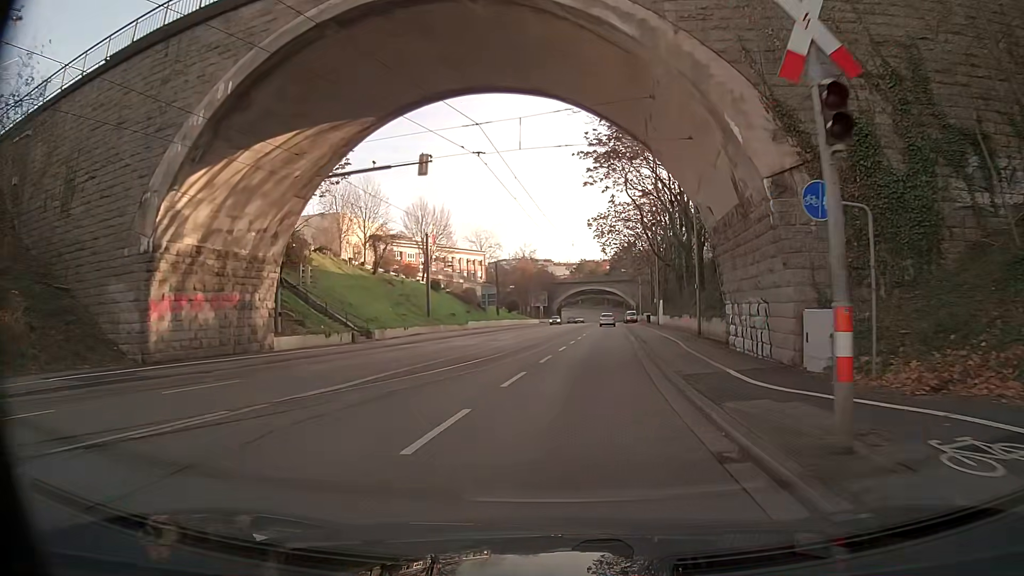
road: primary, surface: asphalt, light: Day
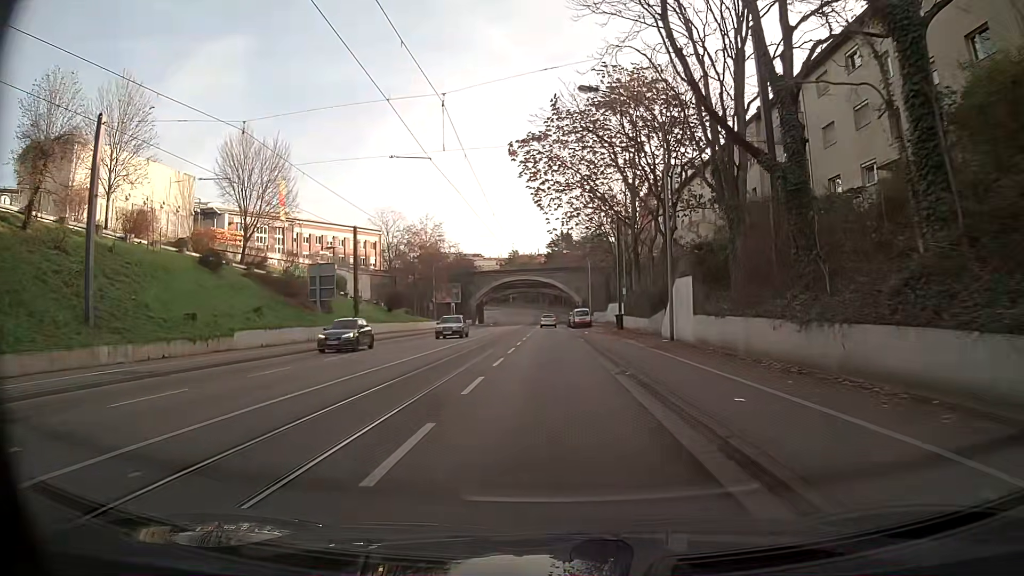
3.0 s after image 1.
(+2.8, +37.0) m; +5°
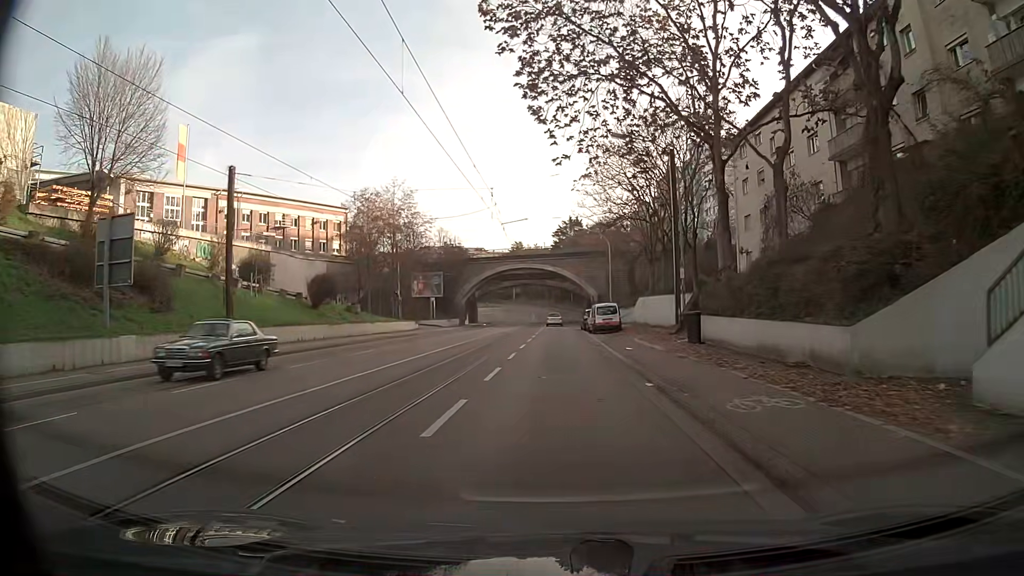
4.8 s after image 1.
(-0.1, +22.1) m; 0°
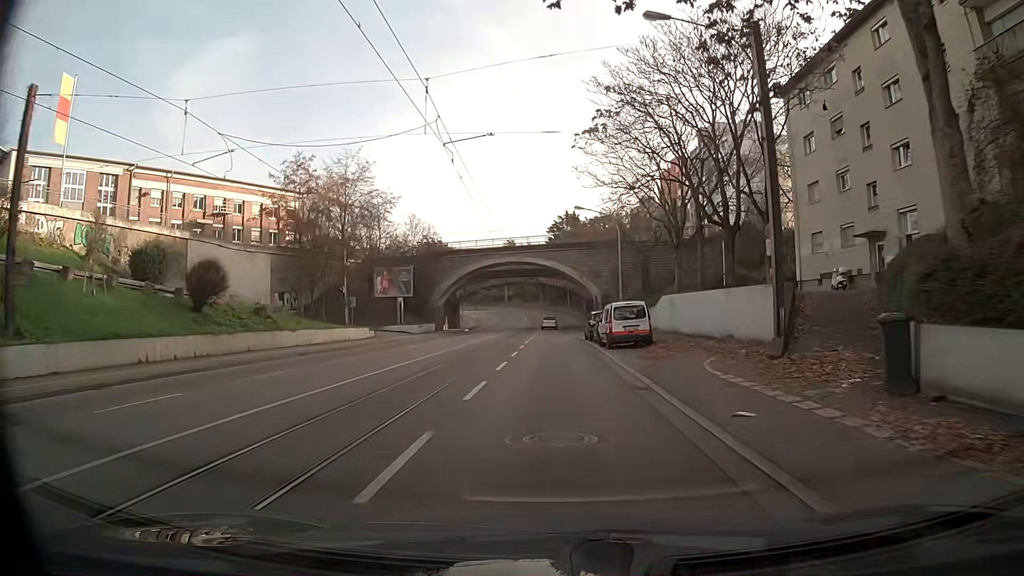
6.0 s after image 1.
(0.0, +14.5) m; 0°
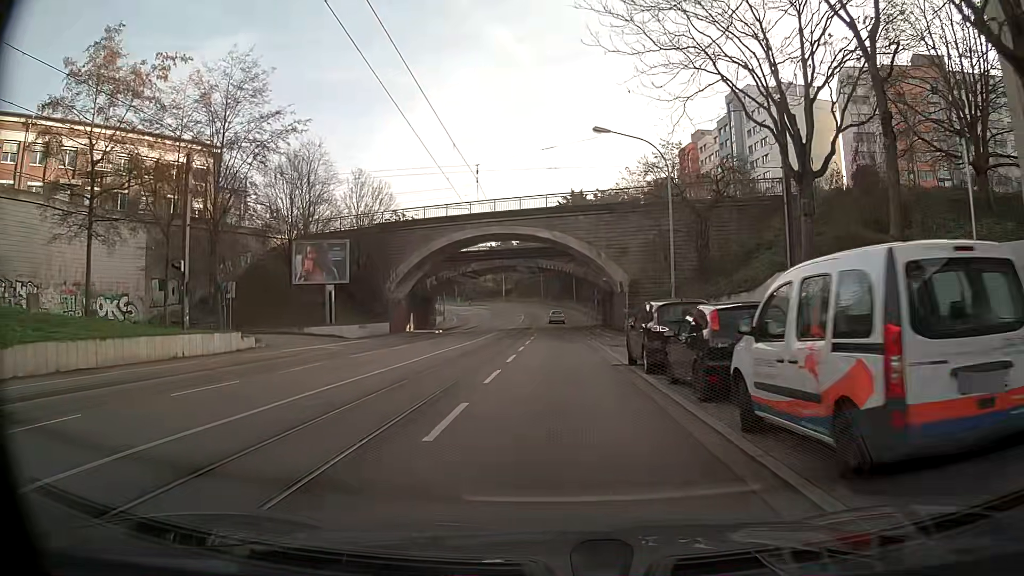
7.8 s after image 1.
(0.0, +21.6) m; 0°
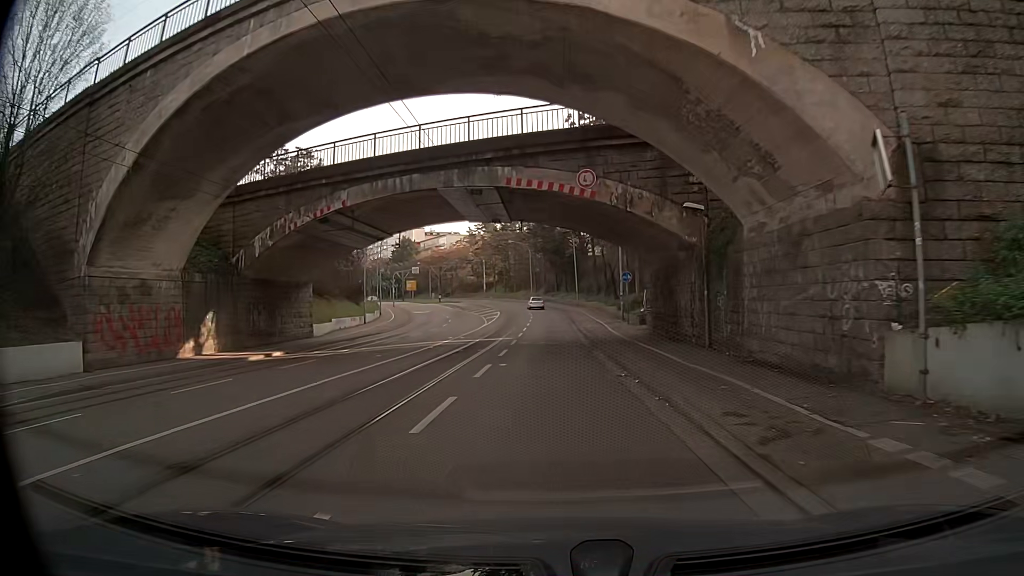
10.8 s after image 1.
(+0.2, +35.9) m; 0°
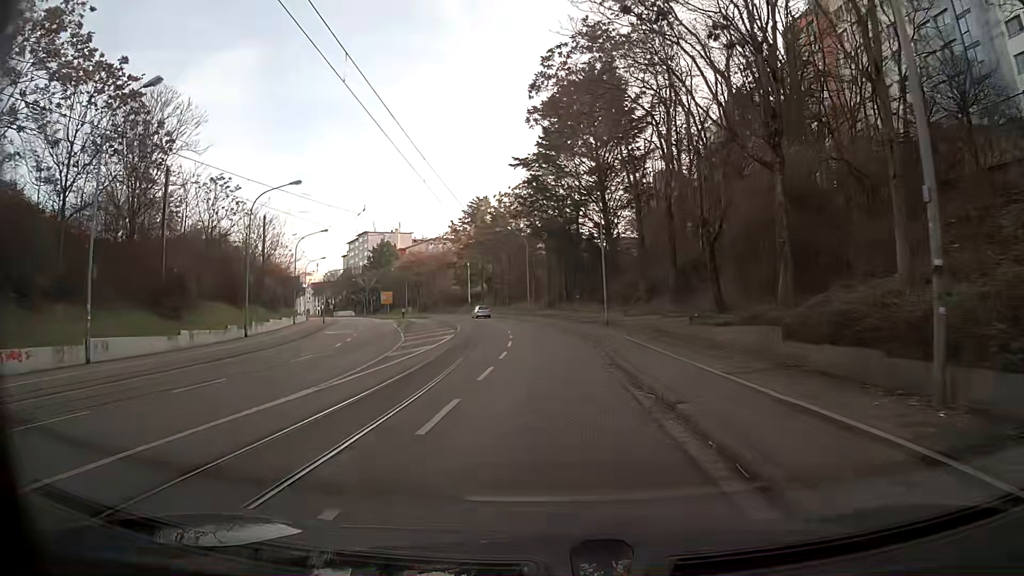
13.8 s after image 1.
(+0.2, +35.9) m; -1°
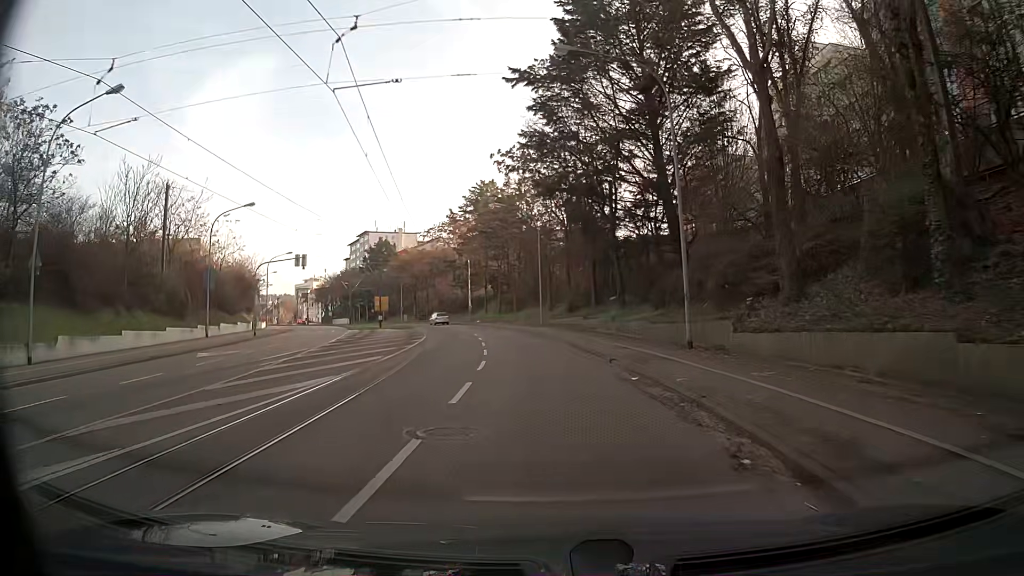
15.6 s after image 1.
(-0.4, +21.7) m; -2°
